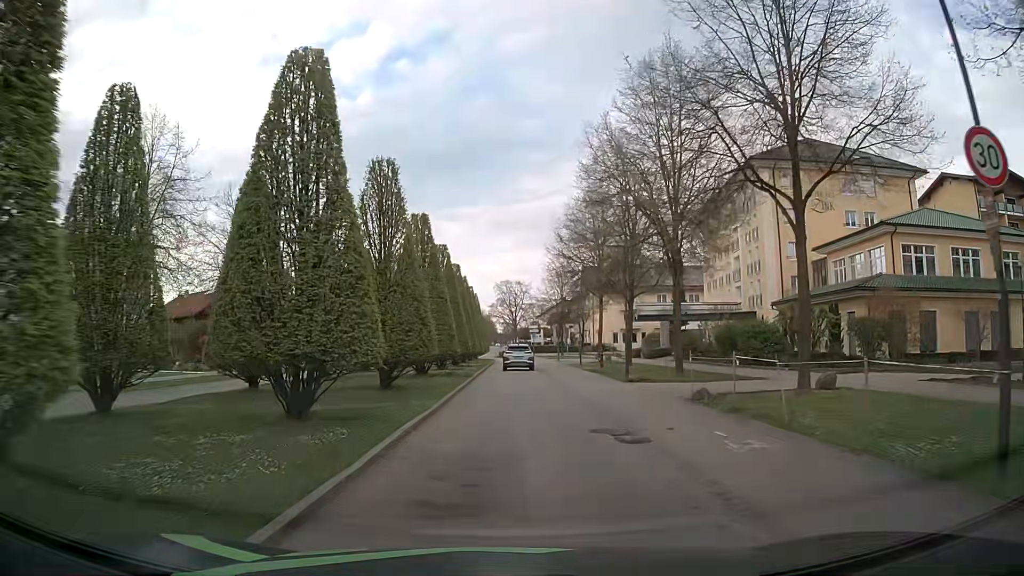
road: residential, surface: asphalt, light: Day
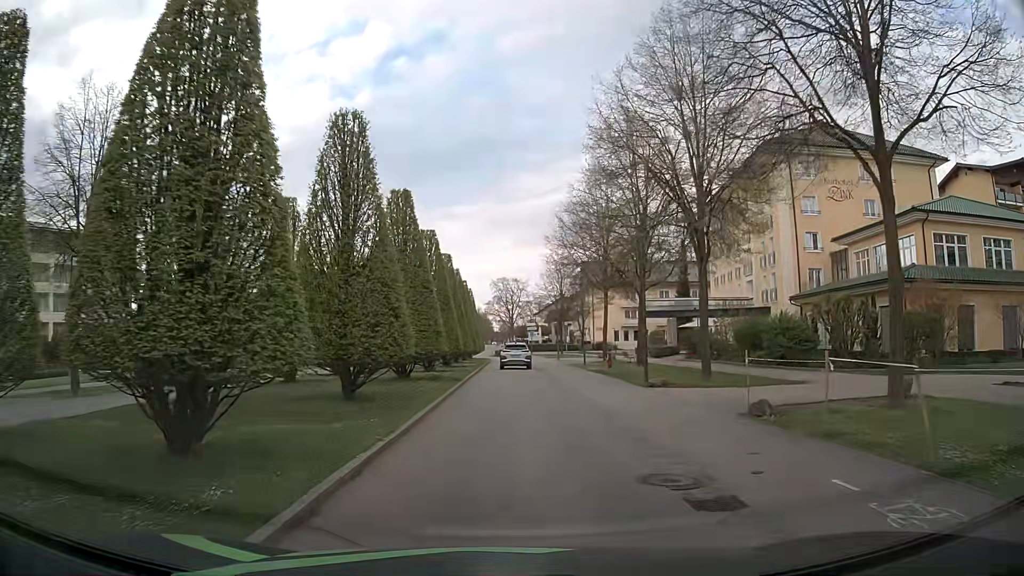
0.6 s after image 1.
(0.0, +4.1) m; +1°
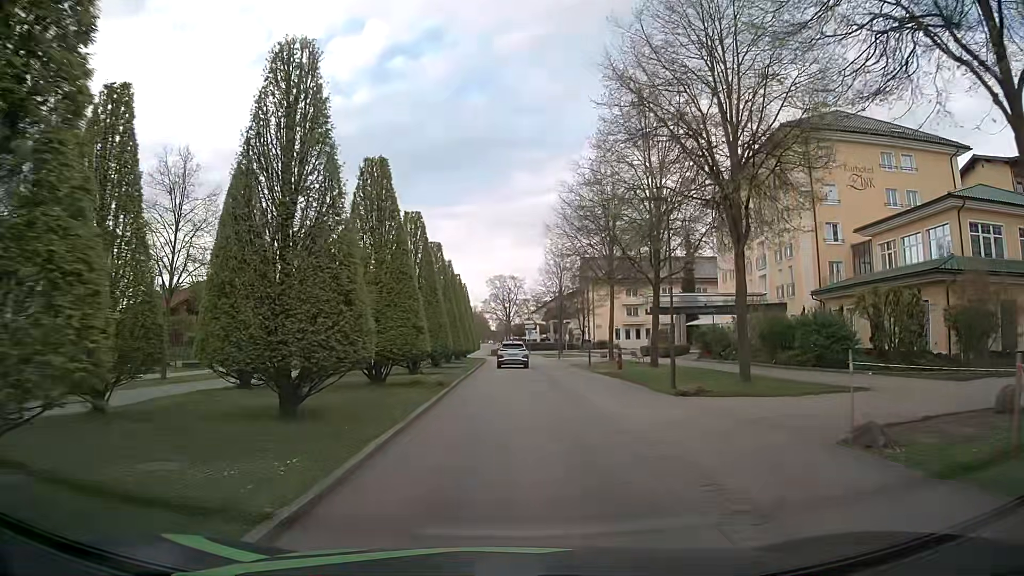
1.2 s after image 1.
(0.0, +4.0) m; -1°
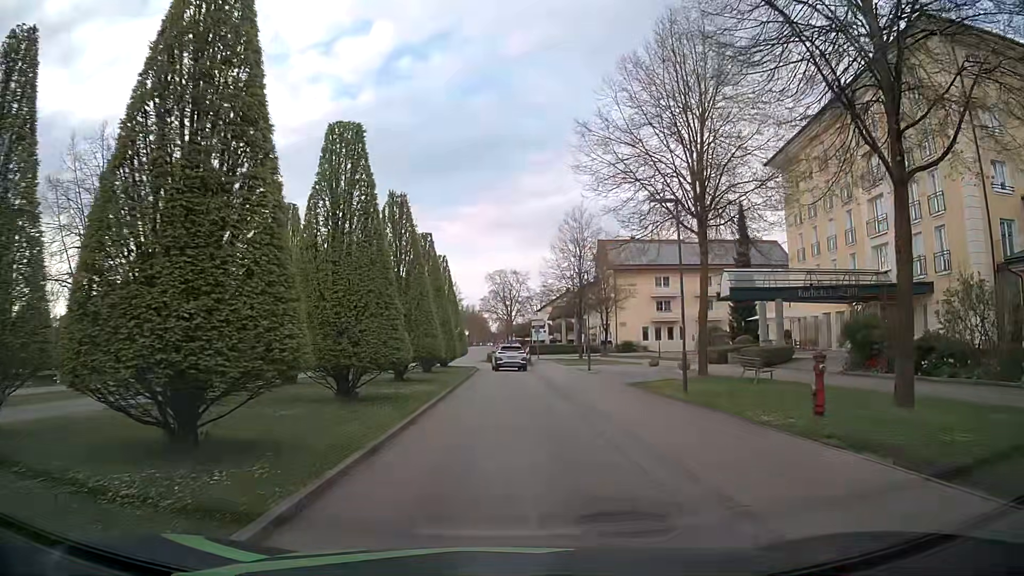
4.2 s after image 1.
(+0.2, +19.6) m; +1°
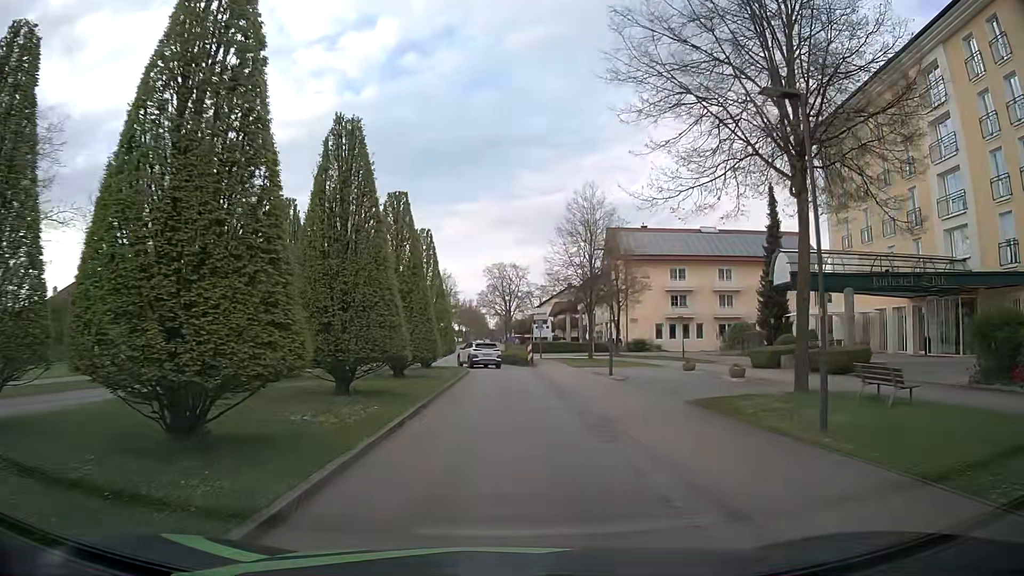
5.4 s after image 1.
(0.0, +7.9) m; -1°
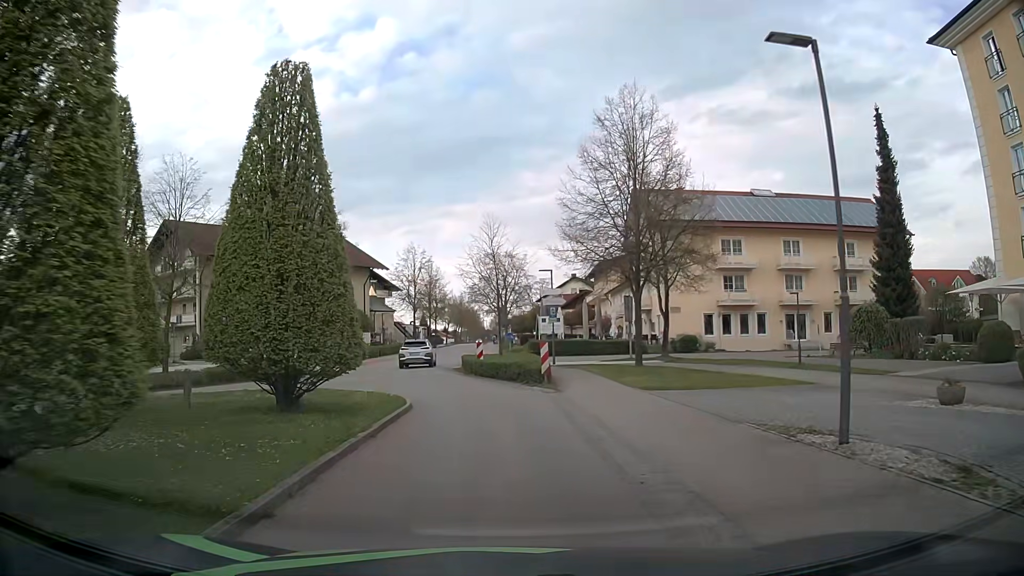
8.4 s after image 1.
(+0.5, +19.7) m; +1°
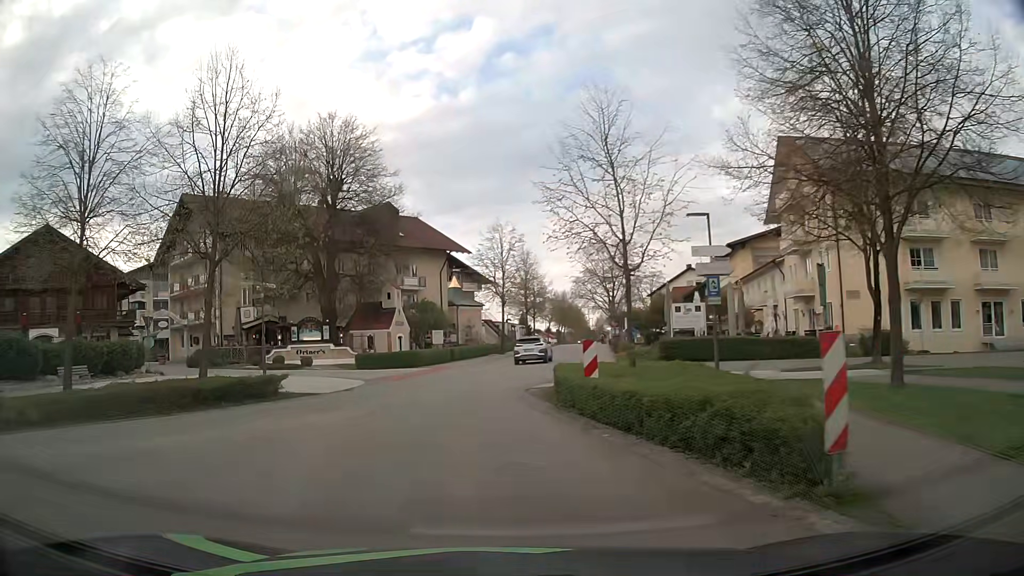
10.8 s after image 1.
(-0.3, +15.8) m; -8°
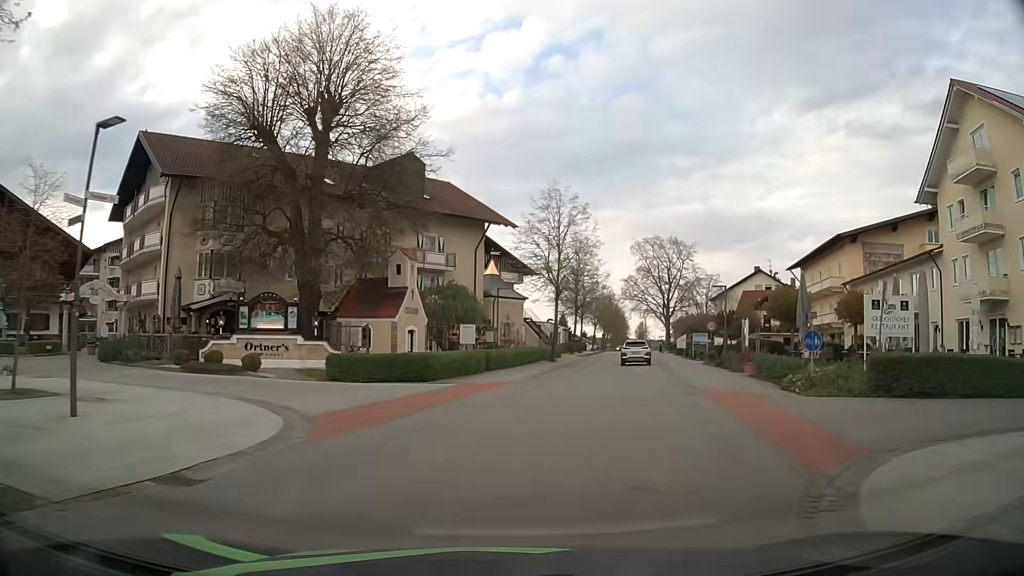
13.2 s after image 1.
(-1.6, +15.6) m; -3°
(+1, +10) (+3, +20) (+5, +29) (+8, +39) (+9, +49) (+11, +59) (+13, +69) (+15, +78) (+17, +88) (+19, +98) m
